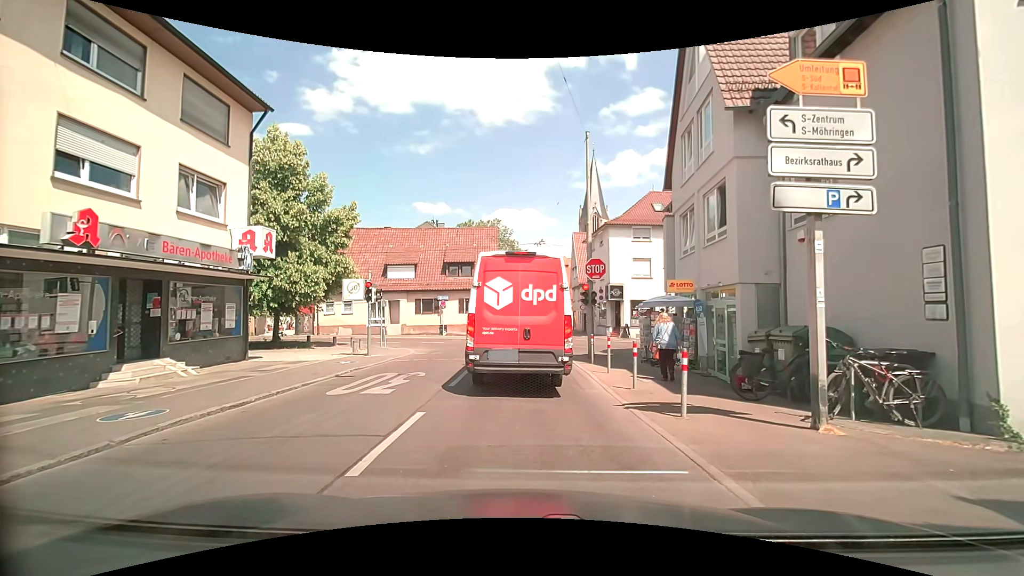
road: residential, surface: asphalt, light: Day
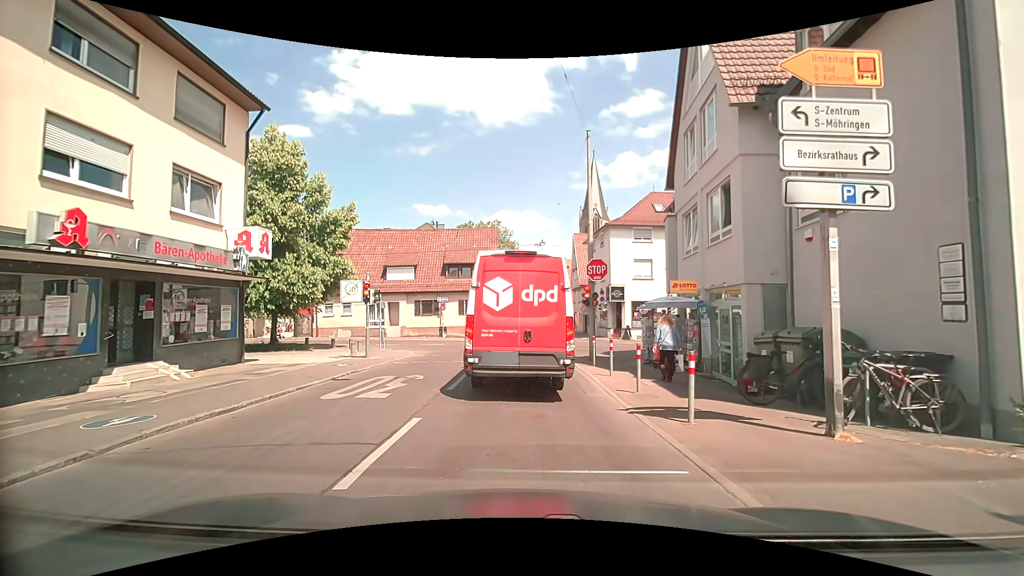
(0.0, +0.3) m; 0°
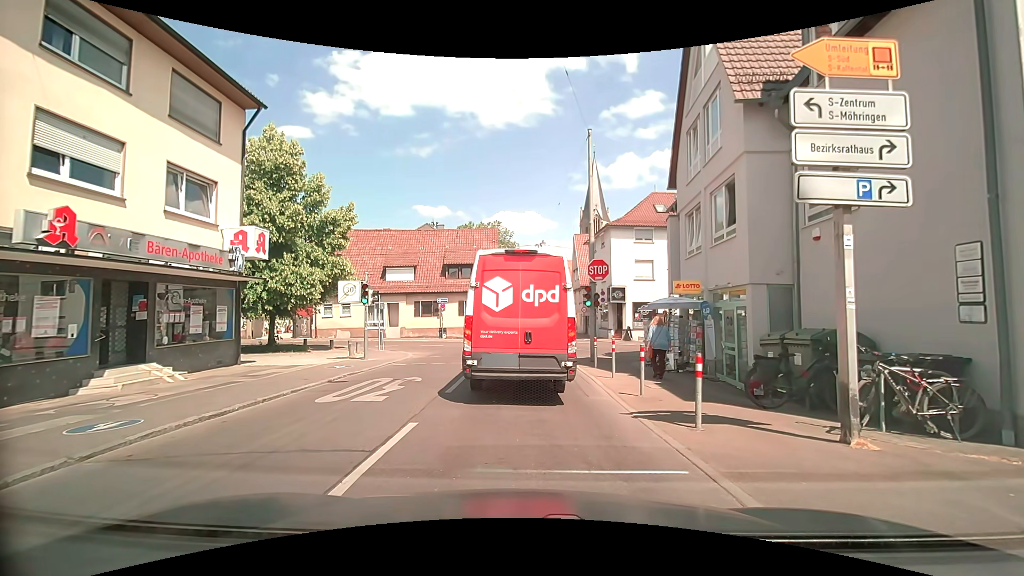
(0.0, +0.3) m; 0°
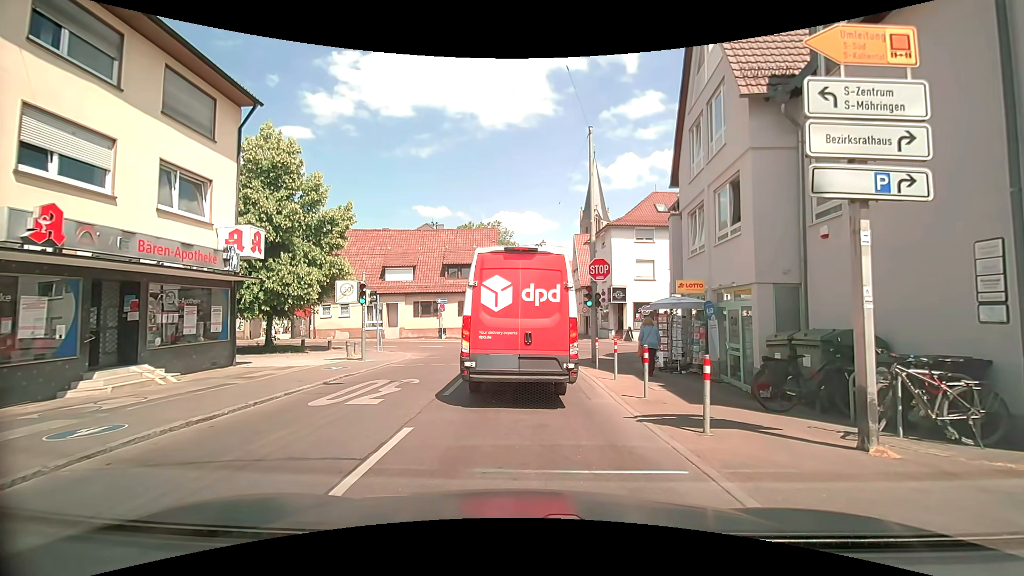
(0.0, +0.3) m; 0°
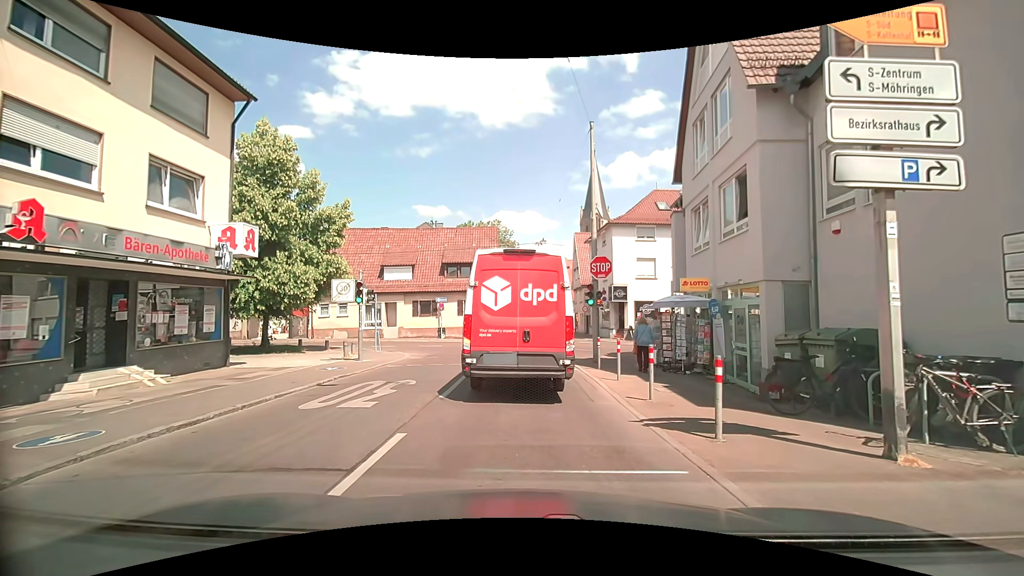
(0.0, +0.4) m; 0°
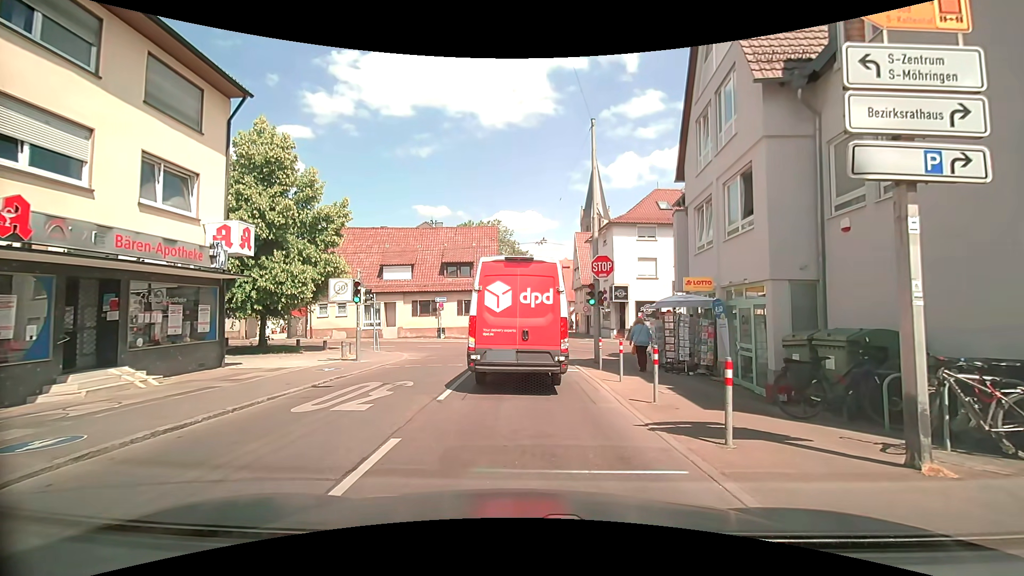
(0.0, +0.3) m; 0°
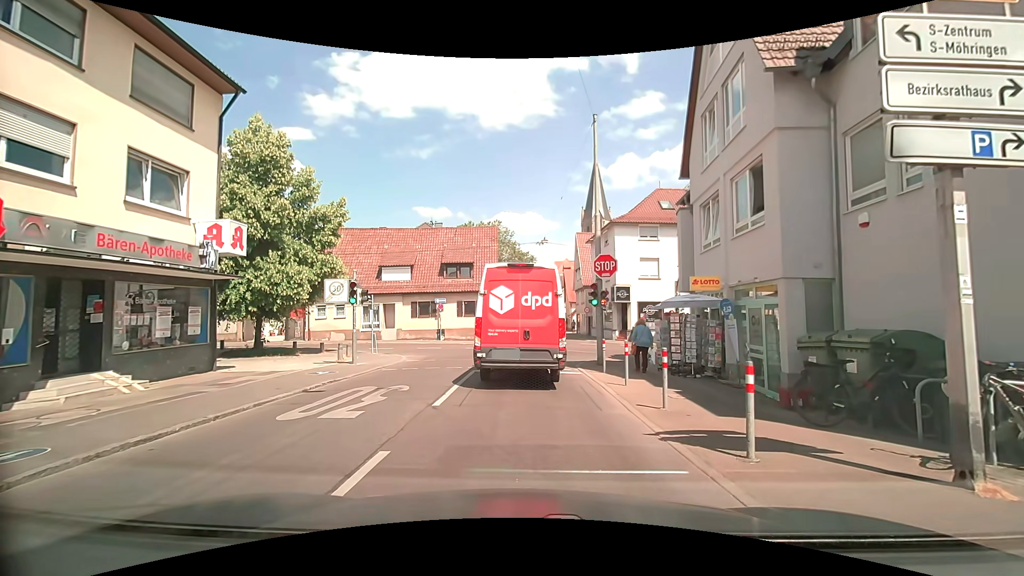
(0.0, +0.5) m; 0°
